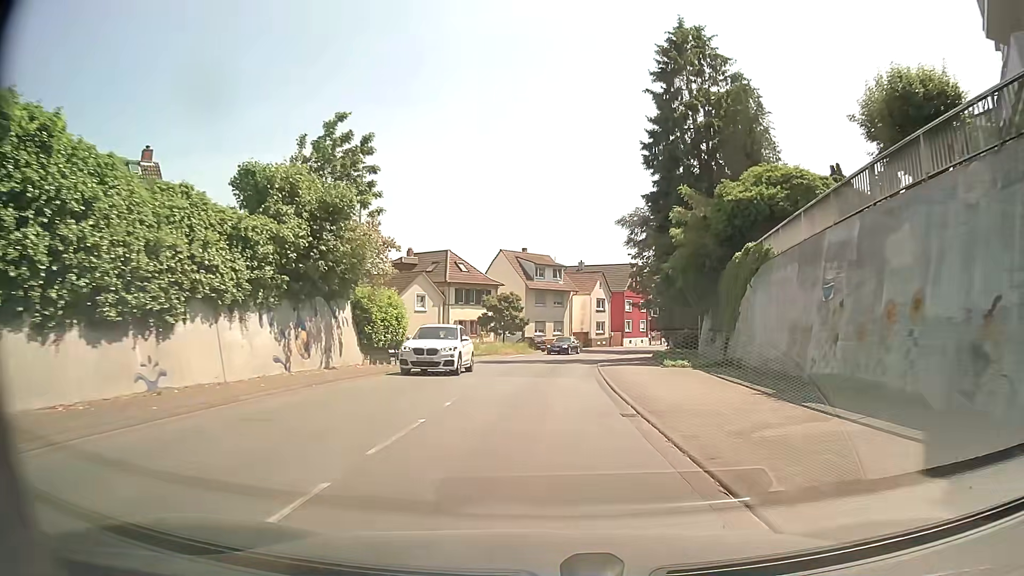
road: secondary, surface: asphalt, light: Day
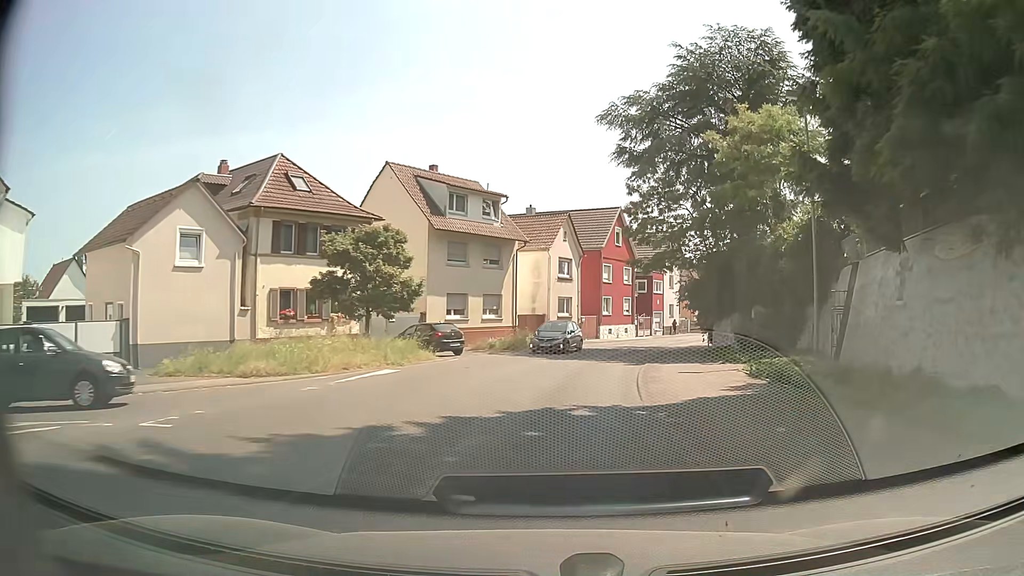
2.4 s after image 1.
(+0.9, +32.0) m; +5°
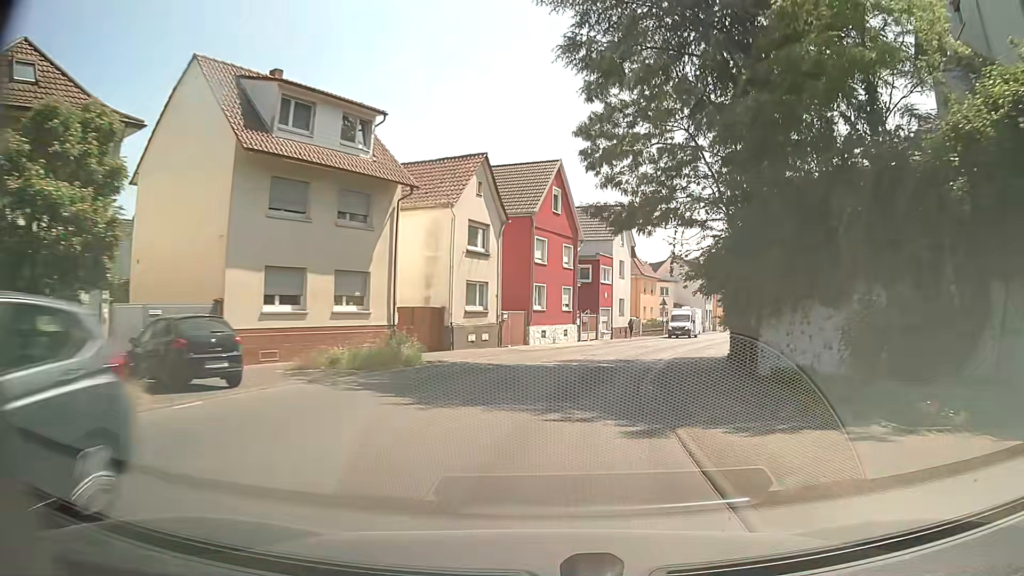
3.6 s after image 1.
(+0.7, +15.9) m; +6°
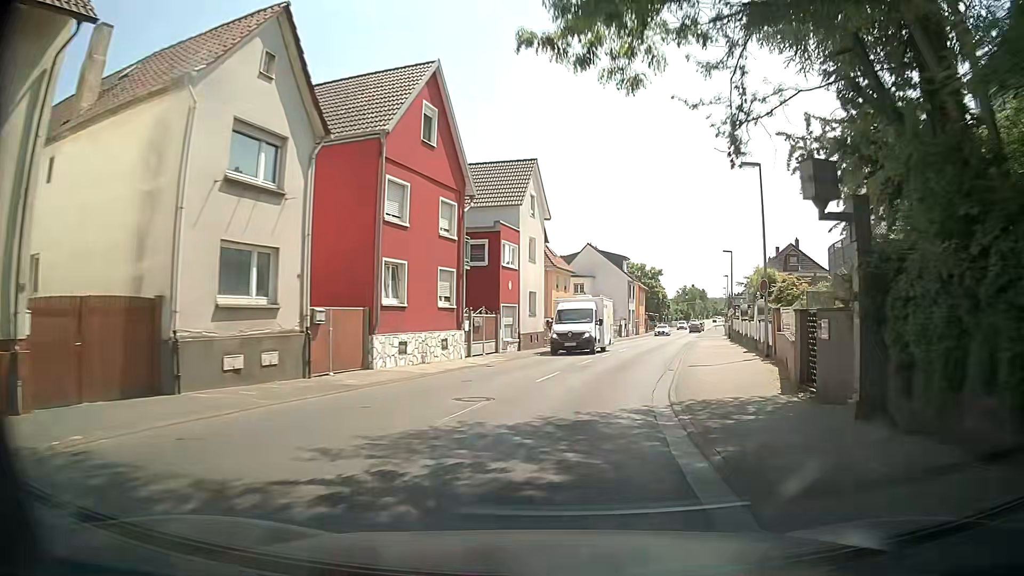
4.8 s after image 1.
(+1.1, +15.6) m; +8°
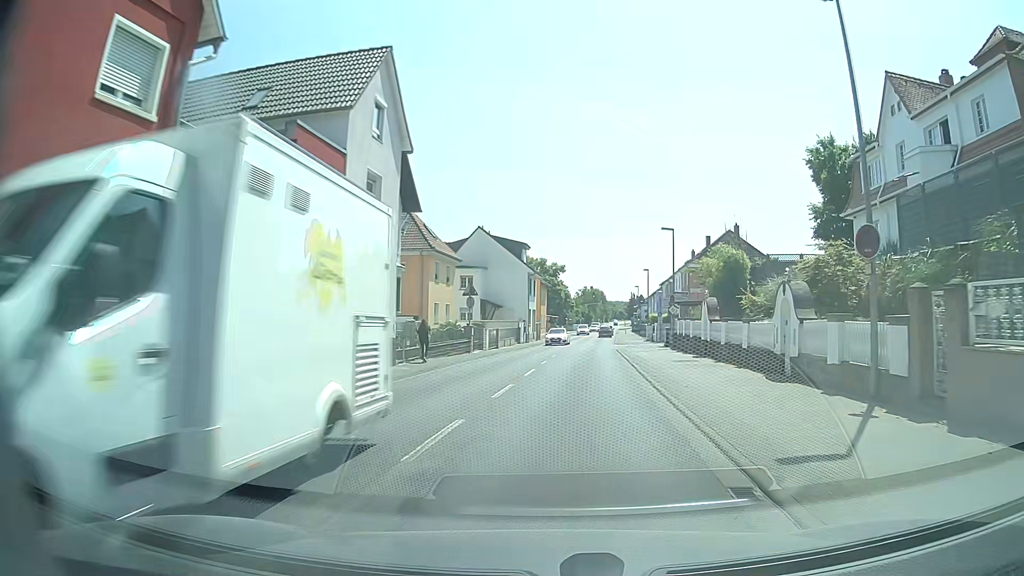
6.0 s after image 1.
(+1.0, +15.5) m; +11°
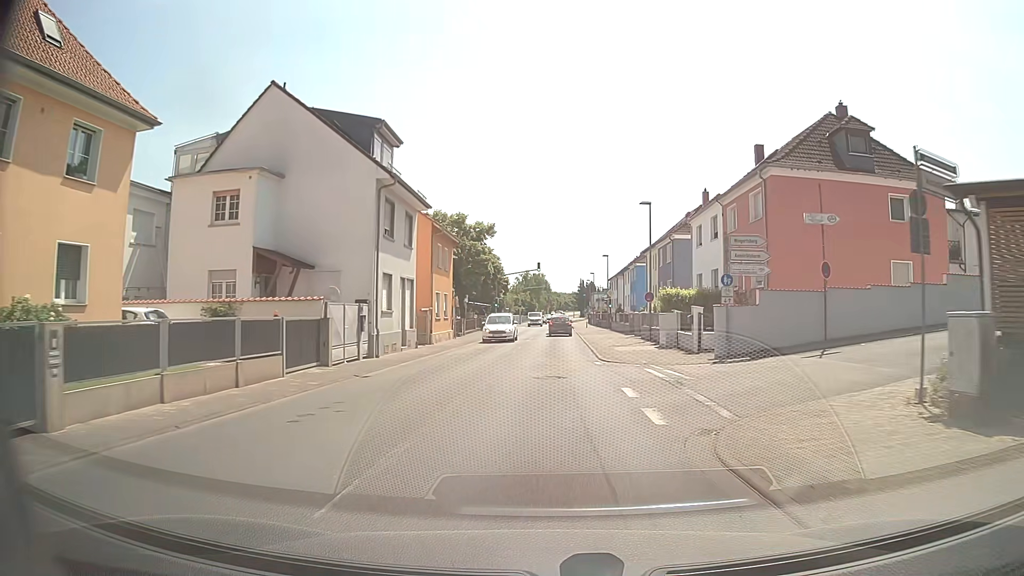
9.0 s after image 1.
(+1.6, +38.2) m; +3°
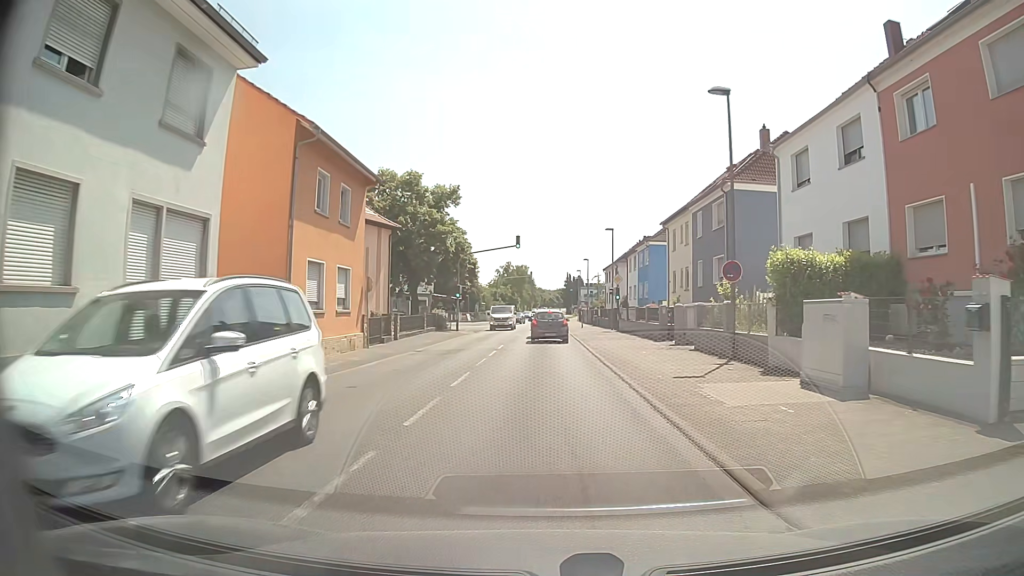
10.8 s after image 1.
(+0.3, +18.8) m; +2°
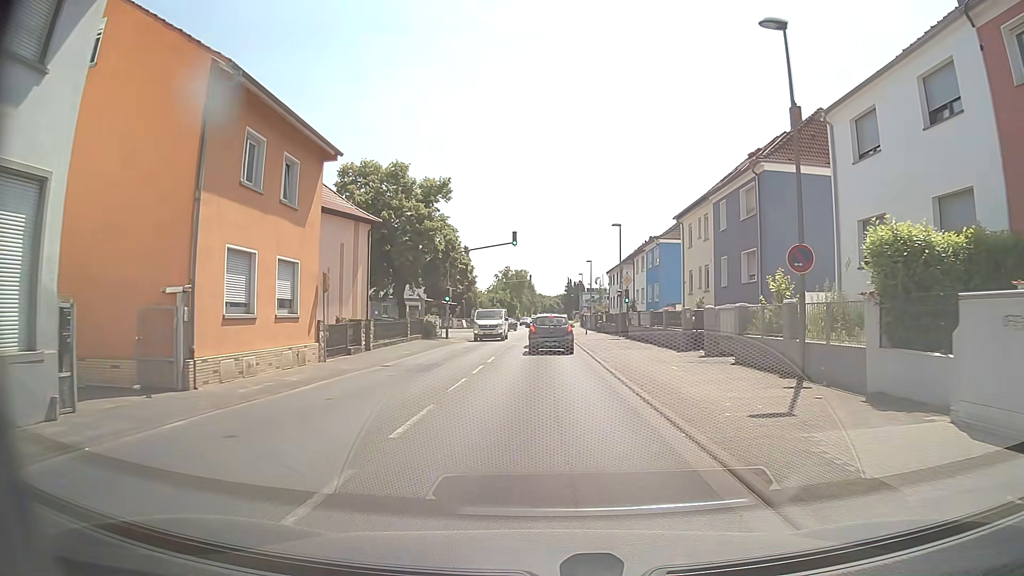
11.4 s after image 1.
(0.0, +5.1) m; 0°
(0, +10) (0, +20) (0, +30) (0, +40) (0, +50) (0, +60) (0, +70) (0, +80) (0, +90) (0, +100) m
